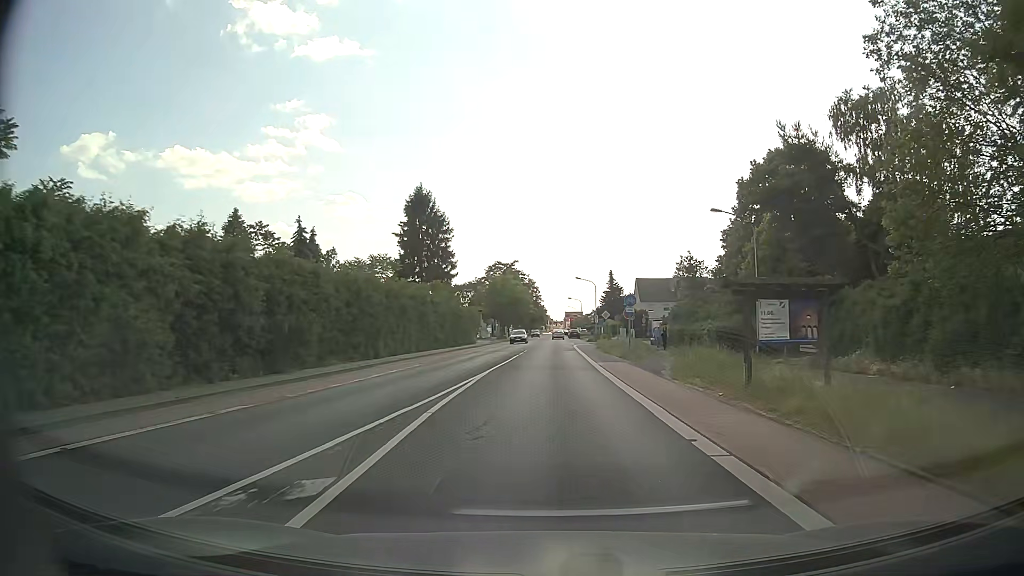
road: tertiary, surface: asphalt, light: Day
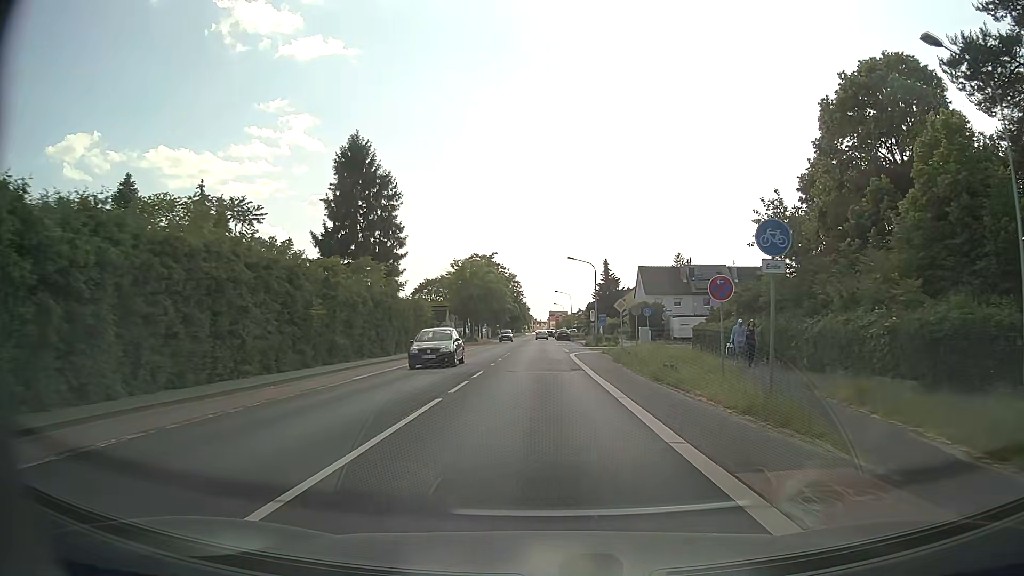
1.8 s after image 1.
(+0.3, +22.5) m; +2°
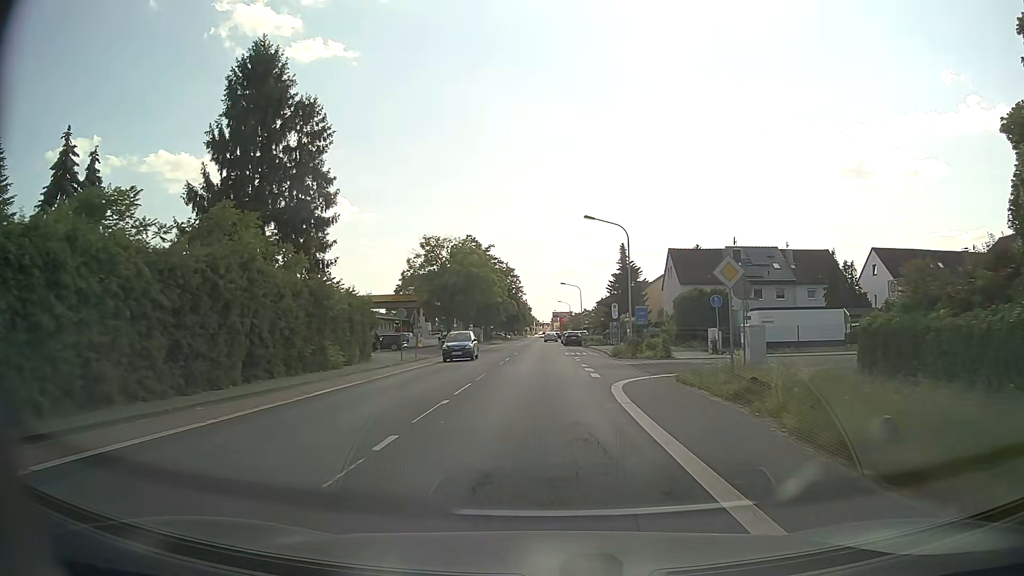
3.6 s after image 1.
(-0.1, +22.1) m; -1°
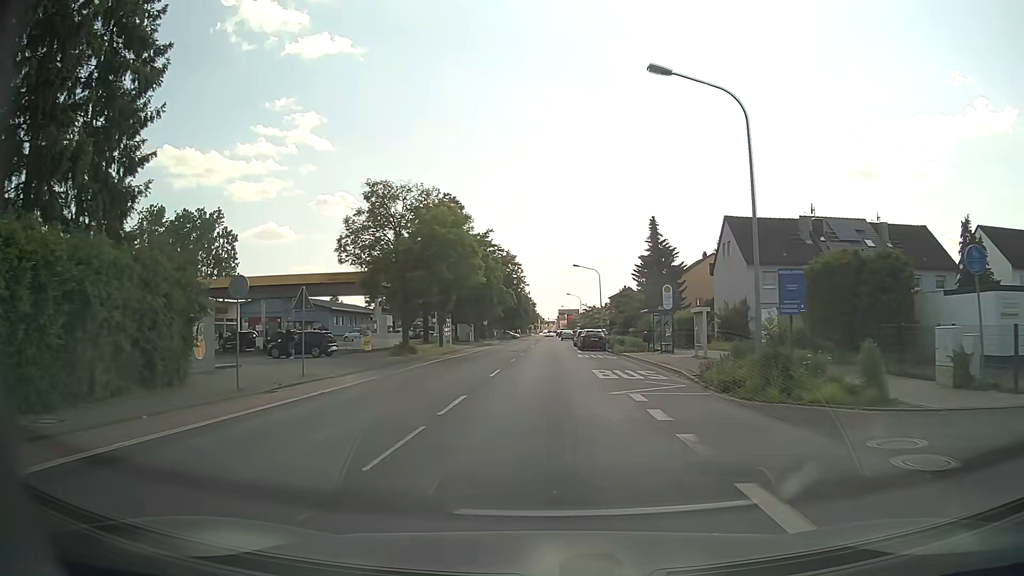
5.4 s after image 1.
(0.0, +21.6) m; -1°
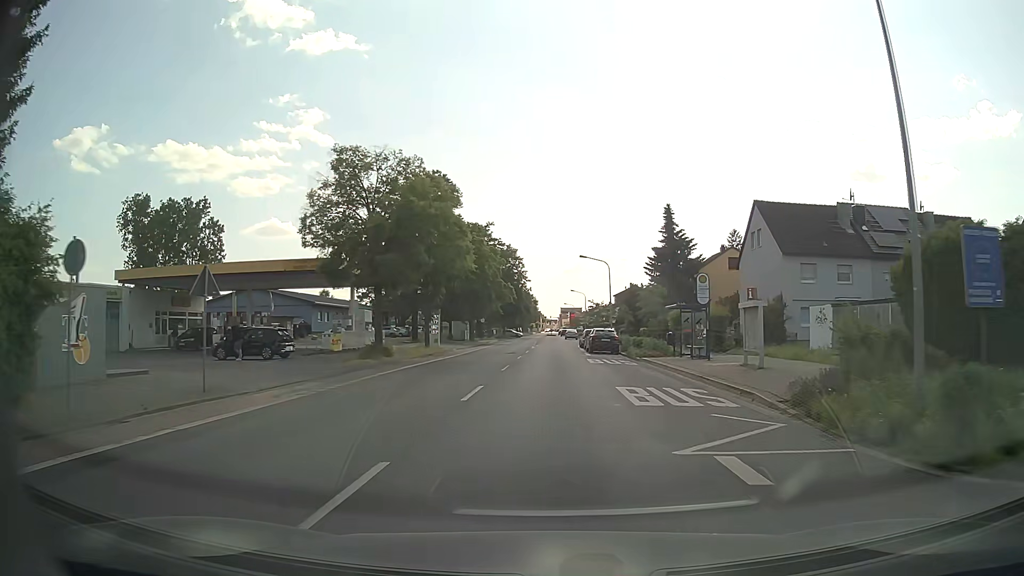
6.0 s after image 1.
(0.0, +7.1) m; +1°
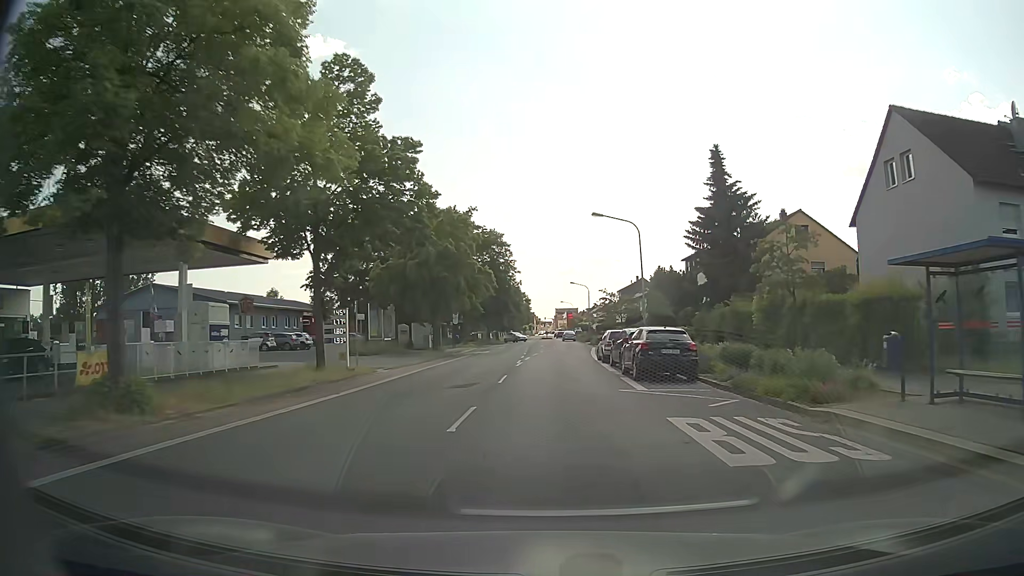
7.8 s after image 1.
(0.0, +21.4) m; 0°
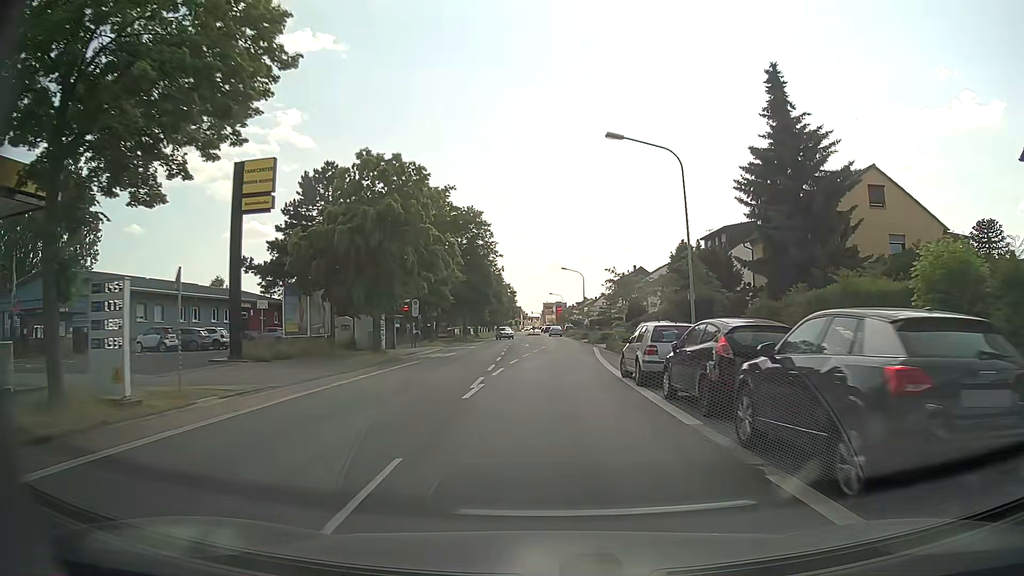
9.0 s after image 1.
(+0.2, +14.2) m; +2°
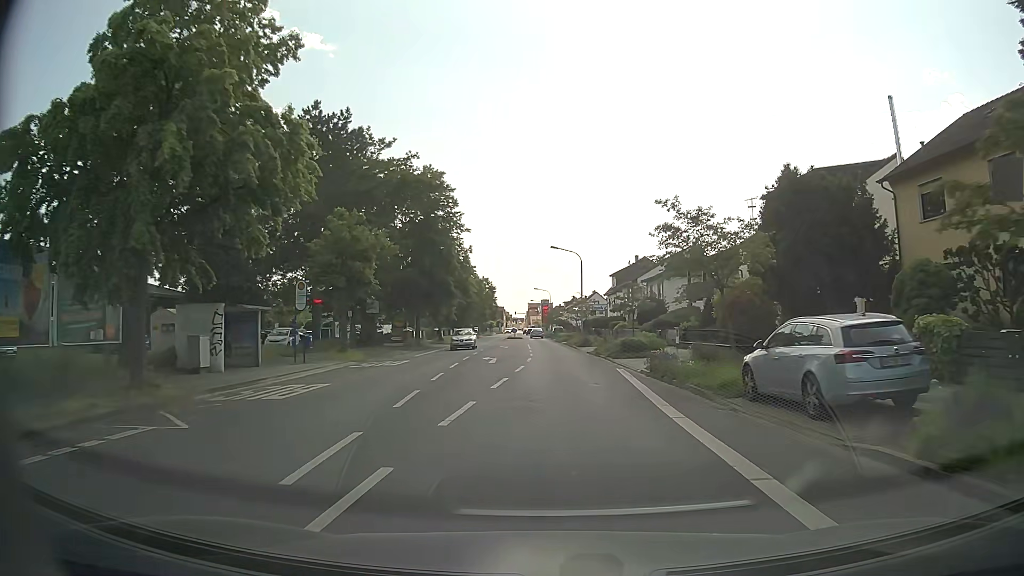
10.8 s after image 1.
(+0.1, +21.0) m; +1°
(0, +10) (0, +20) (0, +30) (0, +40) (0, +50) (0, +60) (0, +70) (0, +80) (-1, +90) (-1, +100) m
